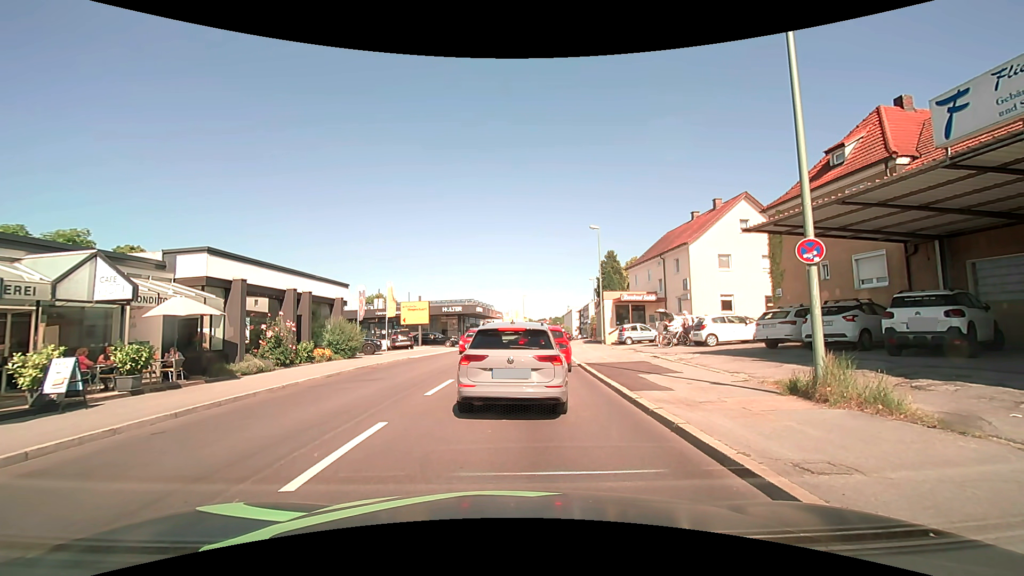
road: tertiary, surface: asphalt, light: Day
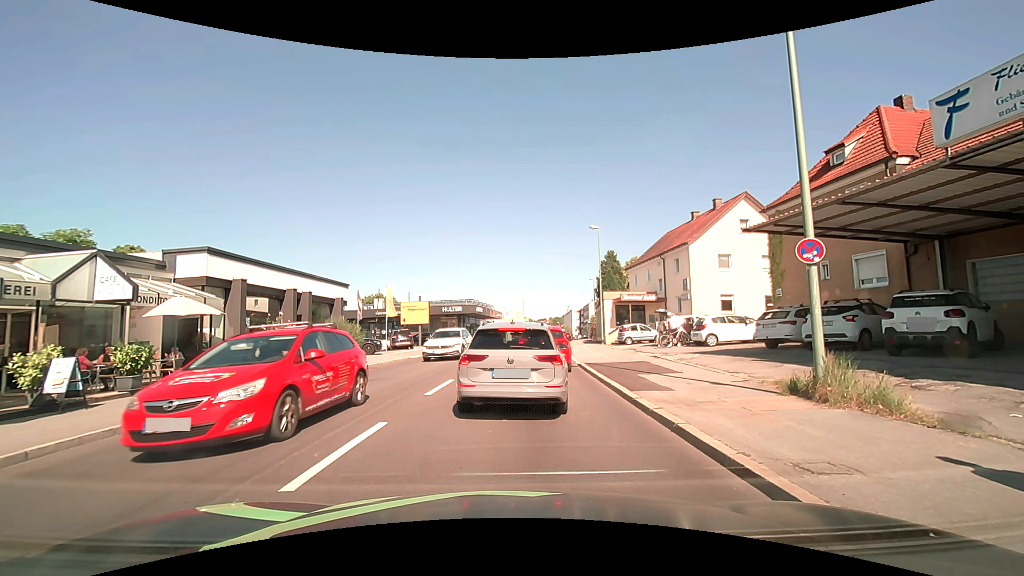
(0.0, 0.0) m; 0°
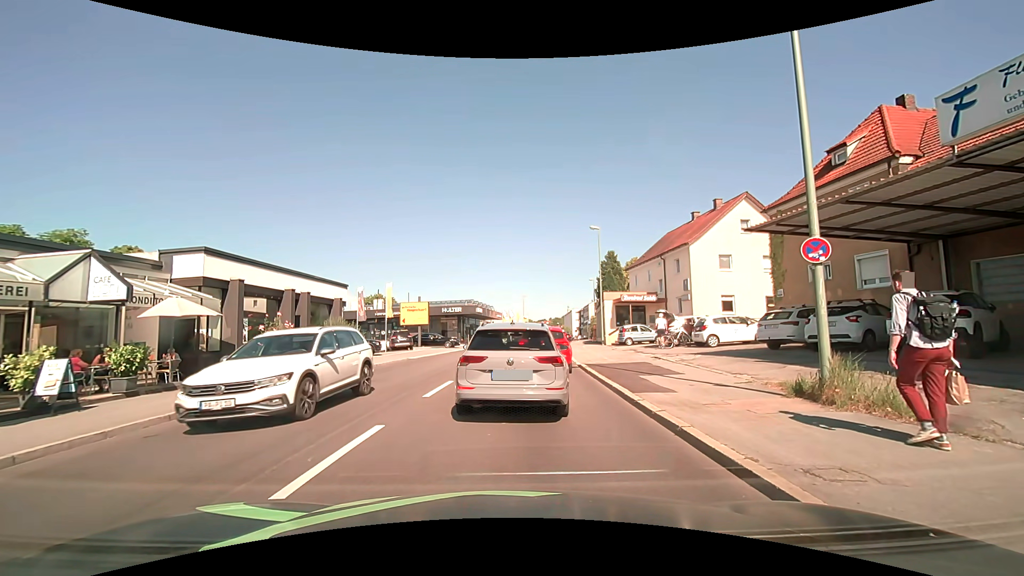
(0.0, +0.1) m; 0°
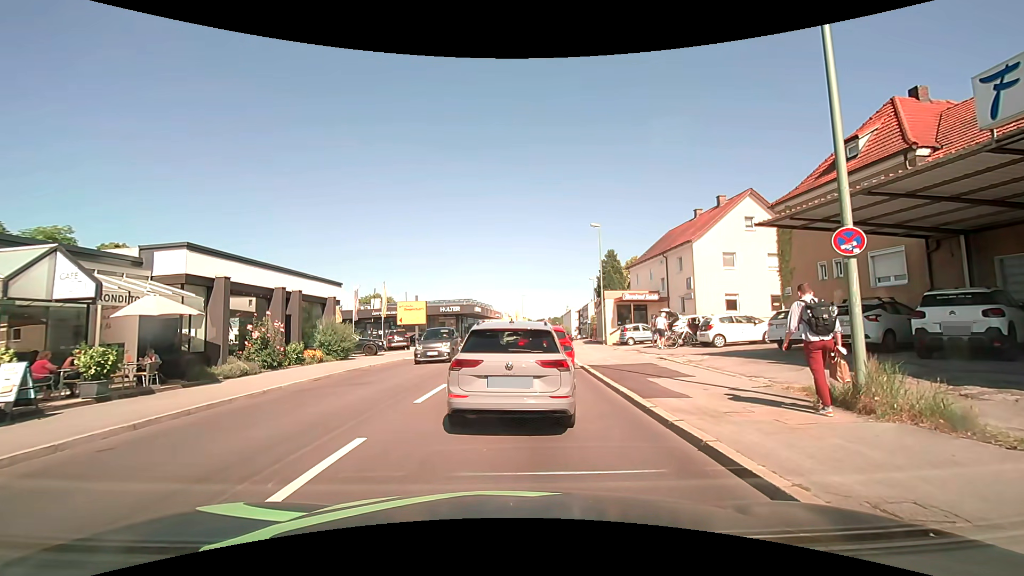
(0.0, +0.8) m; 0°
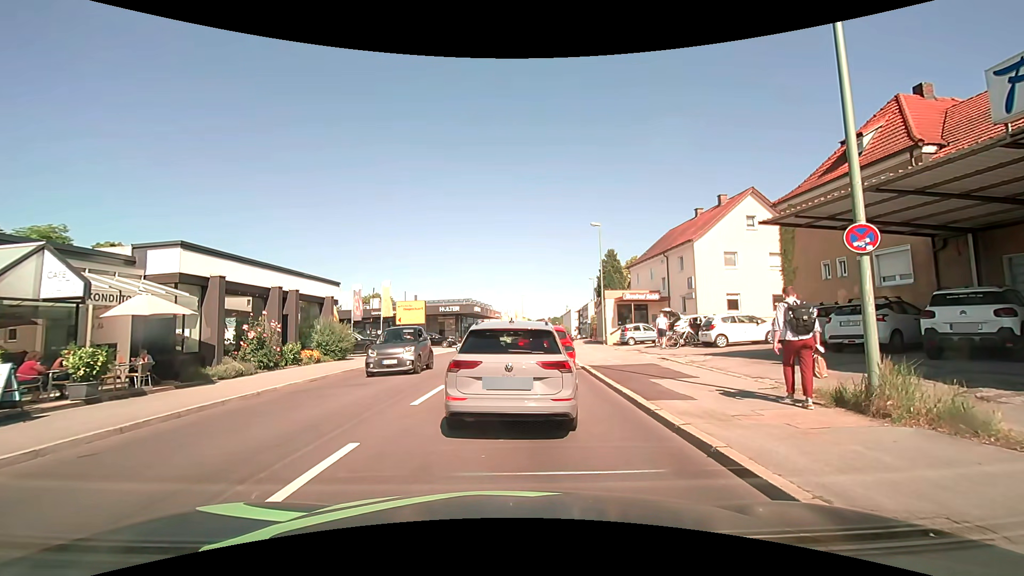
(0.0, +0.3) m; 0°
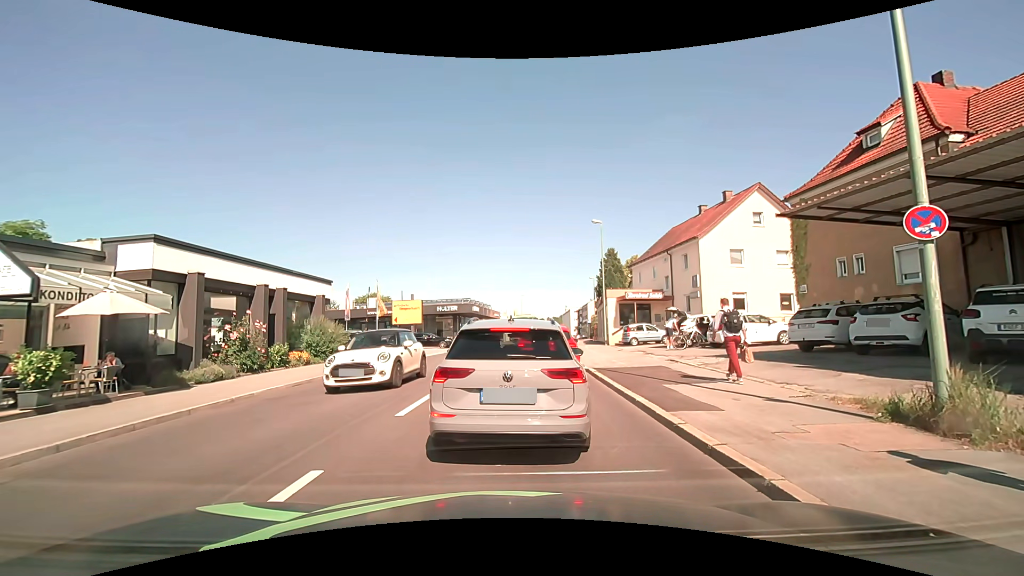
(0.0, +1.1) m; 0°
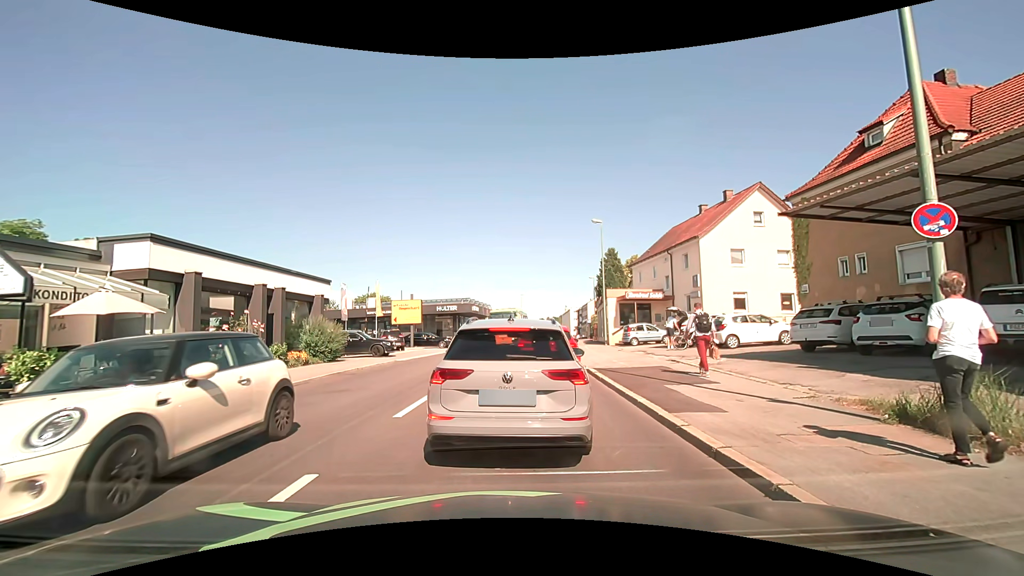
(0.0, +0.2) m; 0°
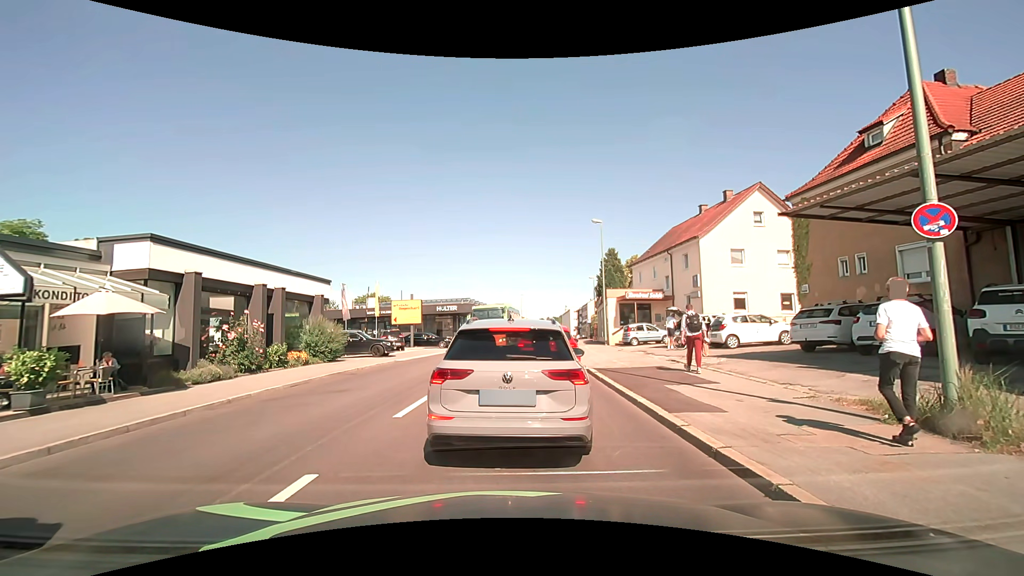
(0.0, 0.0) m; 0°
(0, +10) (+1, +20) (+2, +30) (+3, +40) (+4, +50) (+6, +60) (+7, +70) (+9, +79) (+10, +89) (+7, +98) m
